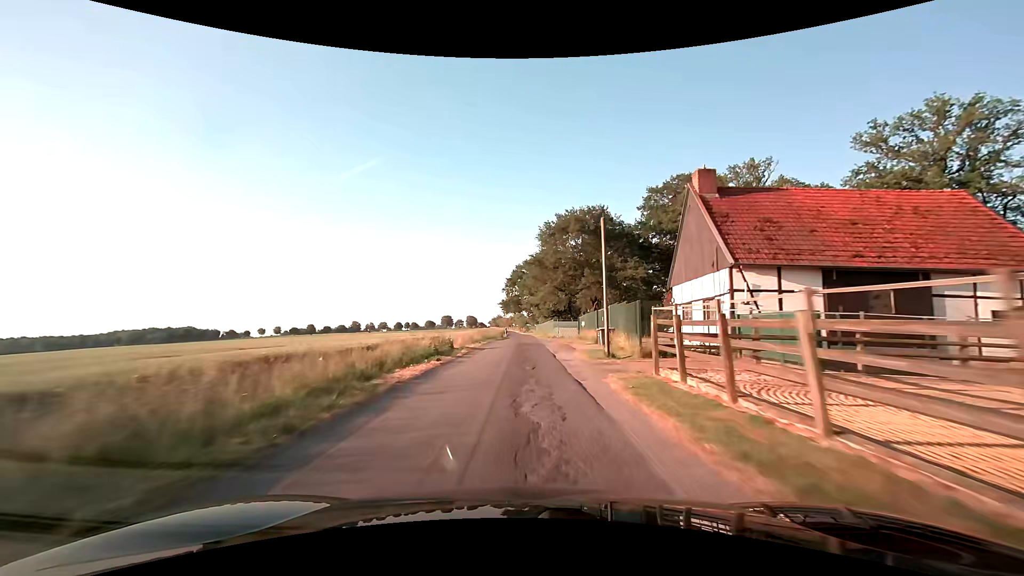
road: unclassified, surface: asphalt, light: Day
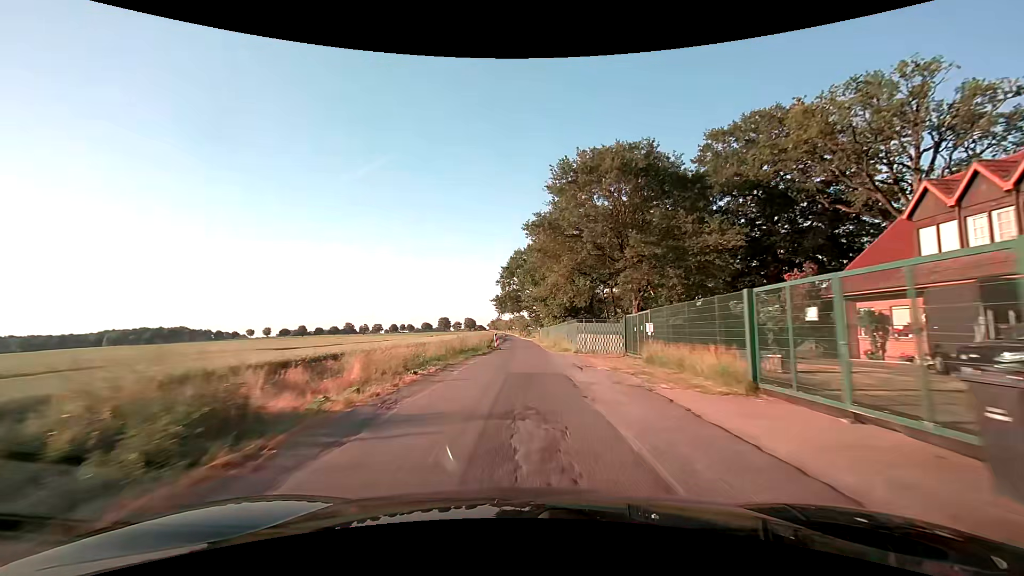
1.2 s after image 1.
(+0.1, +22.3) m; 0°
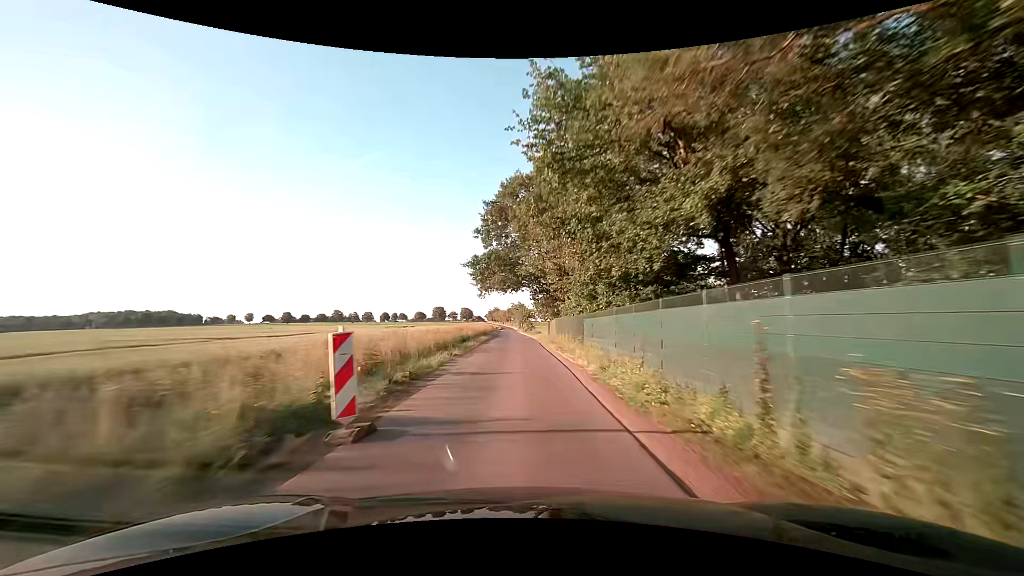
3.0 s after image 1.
(+0.2, +33.6) m; 0°
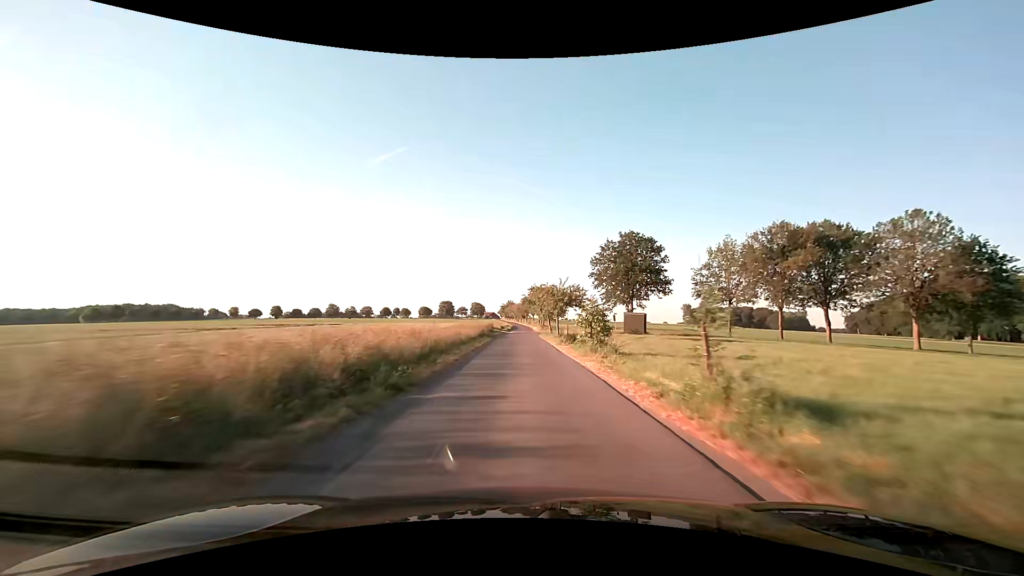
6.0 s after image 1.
(-1.1, +59.3) m; -2°
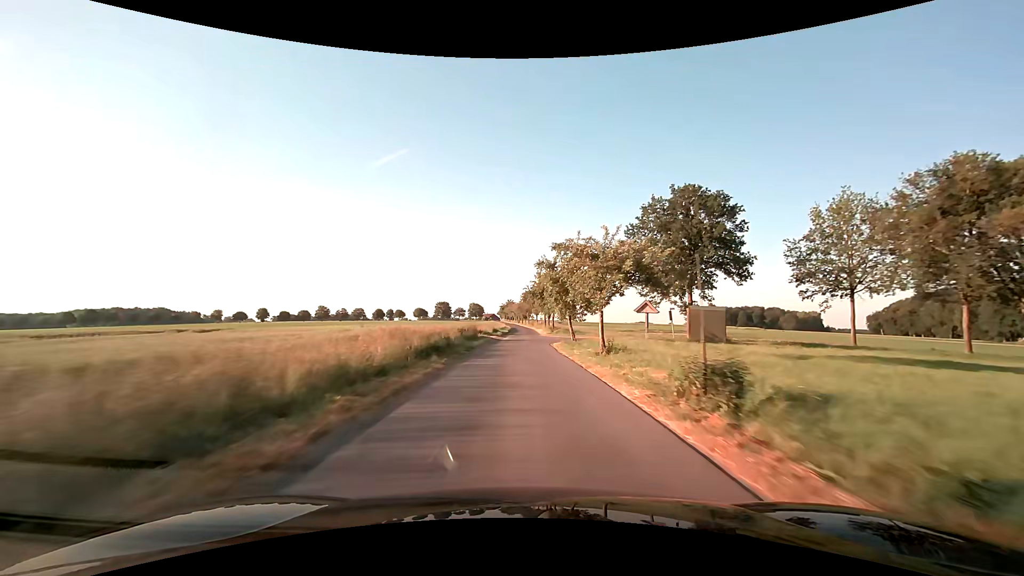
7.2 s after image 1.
(0.0, +24.3) m; 0°
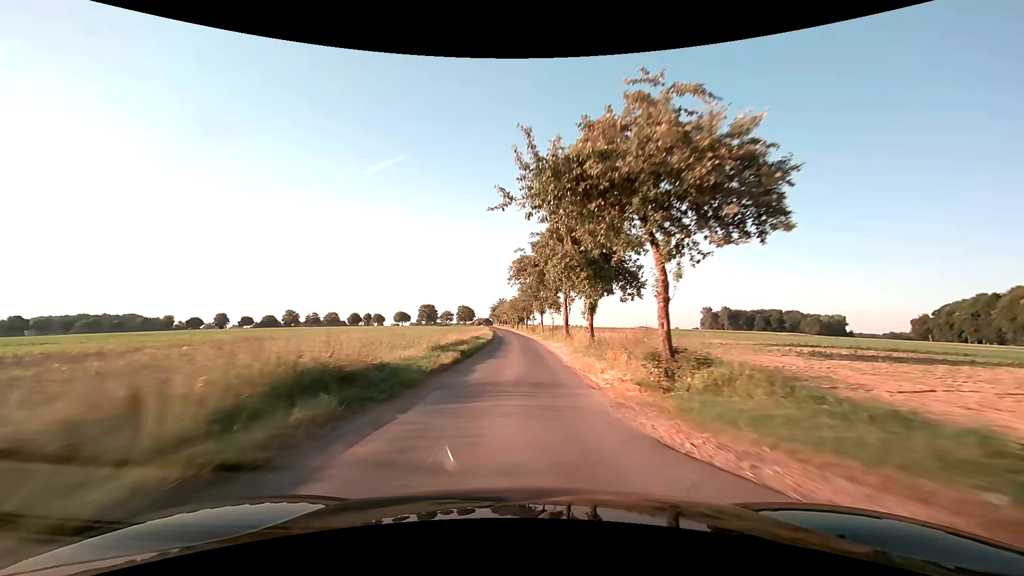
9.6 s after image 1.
(+0.3, +48.9) m; +1°
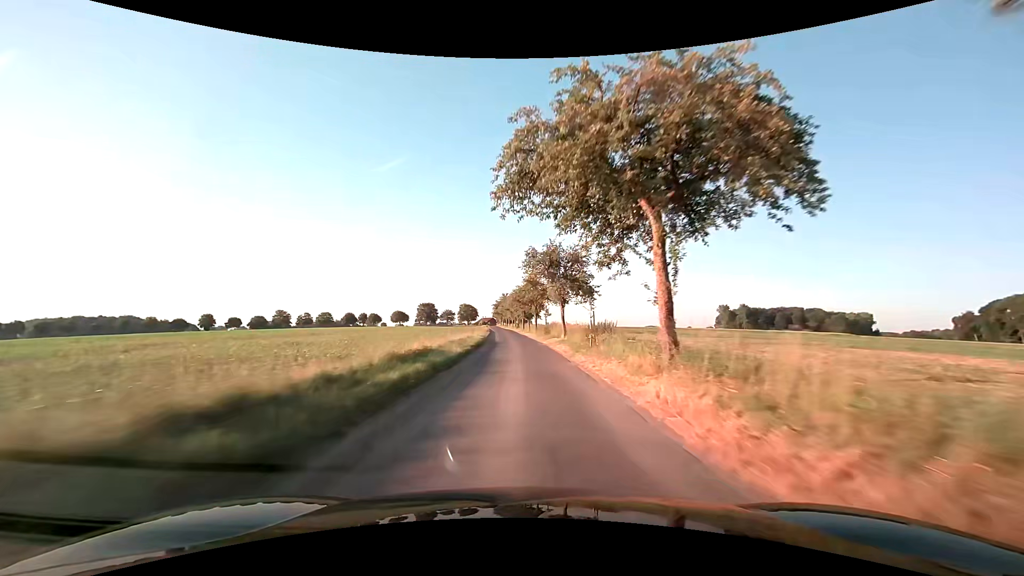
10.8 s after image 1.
(-0.2, +24.7) m; -1°
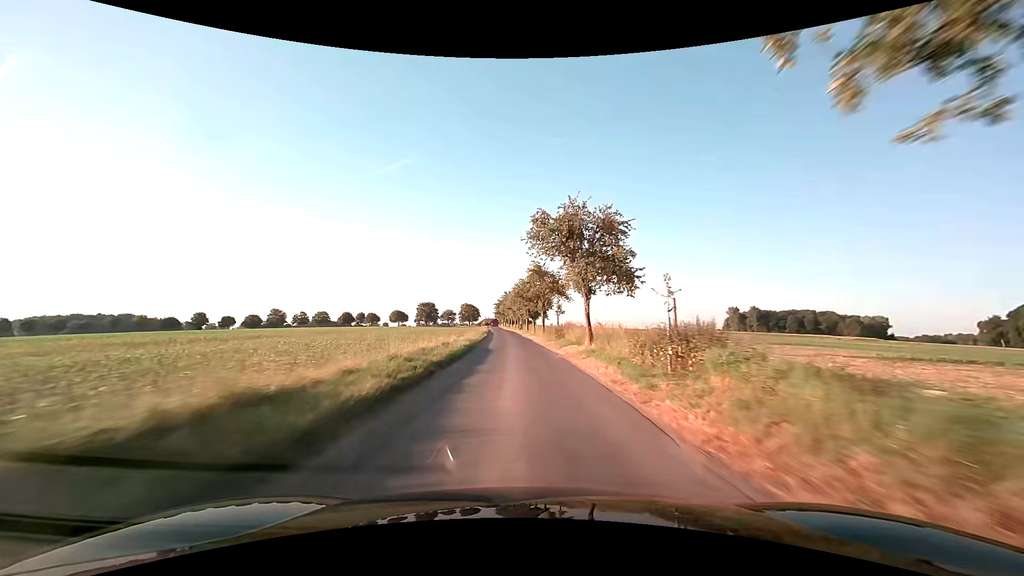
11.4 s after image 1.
(0.0, +12.4) m; -1°
(0, +10) (0, +20) (0, +30) (0, +40) (-1, +50) (-1, +60) (-2, +70) (-3, +80) (-3, +90) (-4, +100) m
